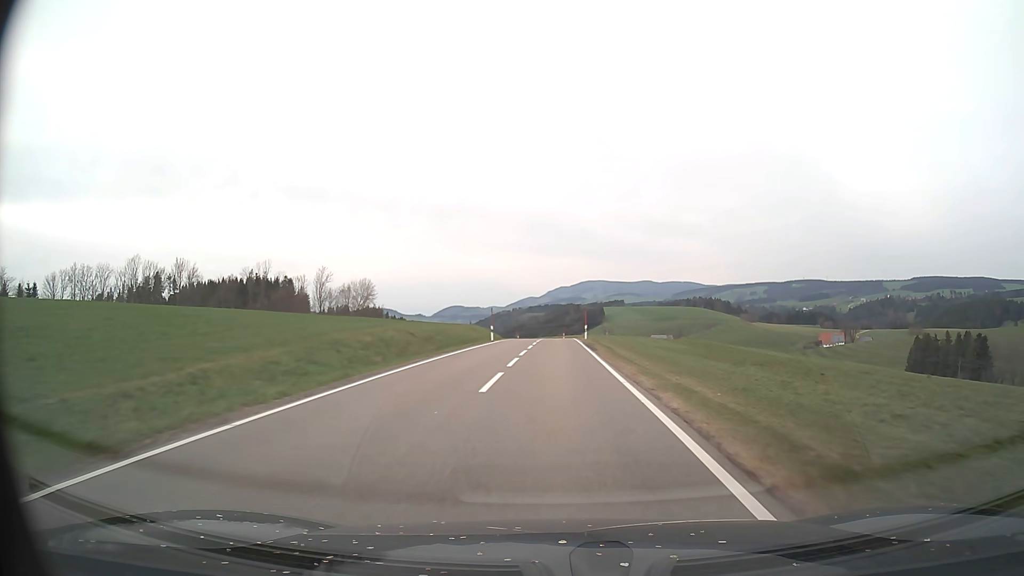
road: tertiary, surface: asphalt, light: Day
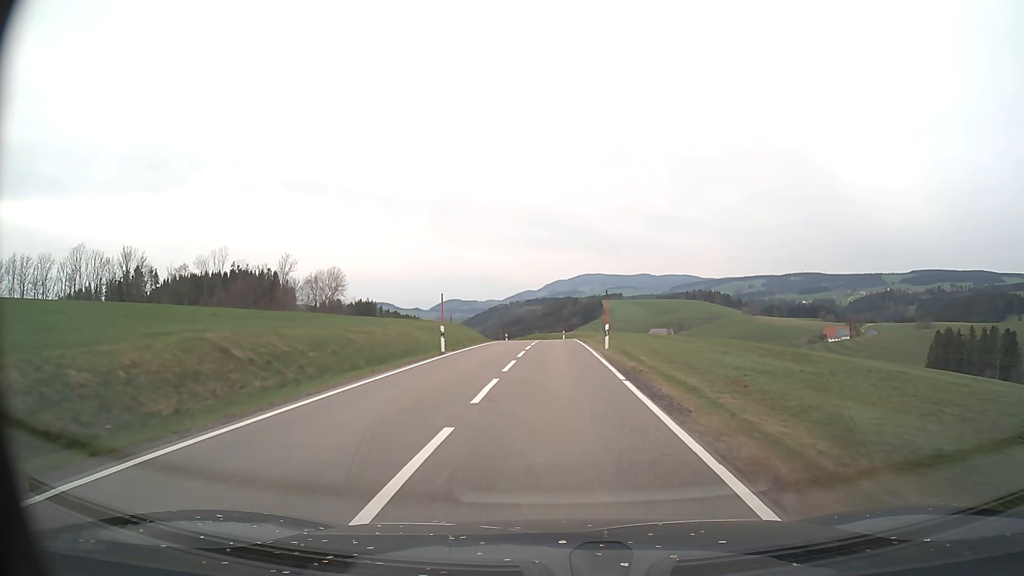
(+0.1, +20.3) m; 0°
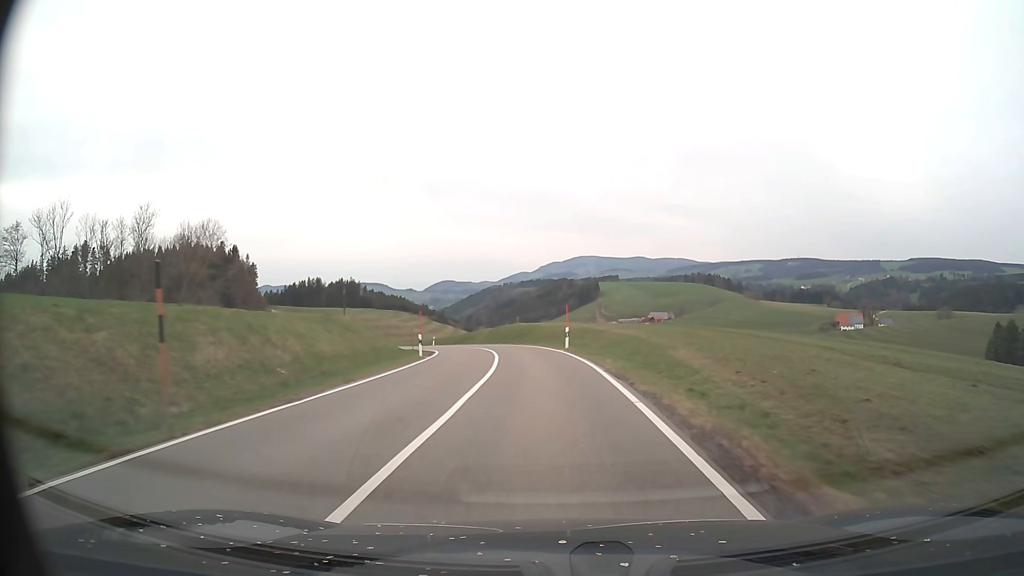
(+0.4, +49.0) m; +1°
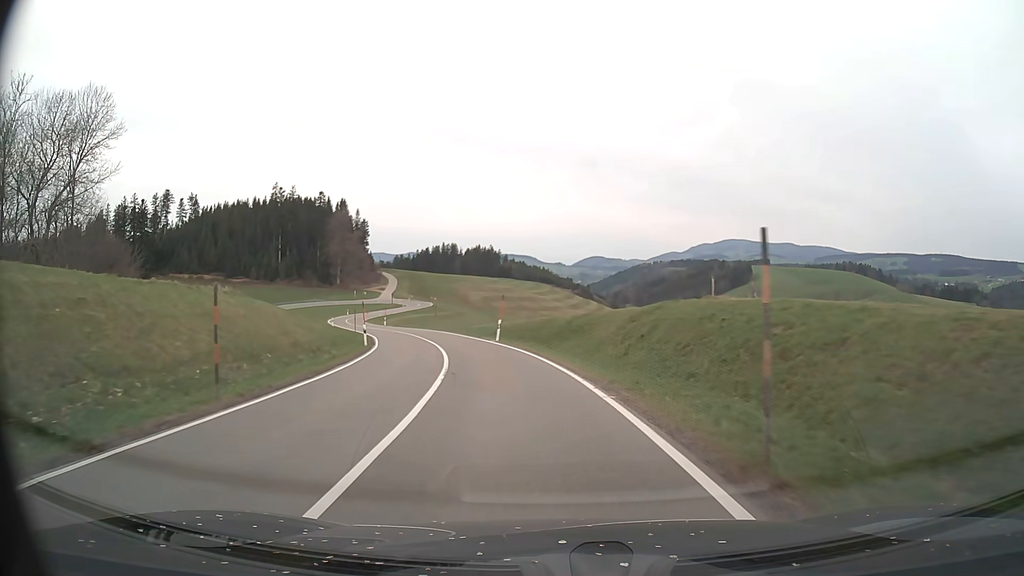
(-3.8, +48.1) m; -12°
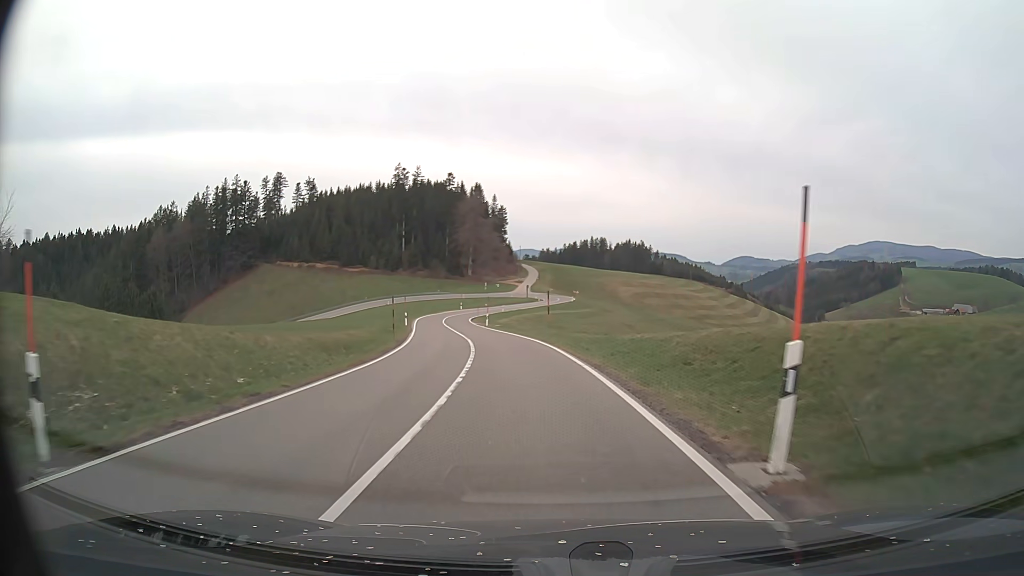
(-3.3, +29.5) m; -13°
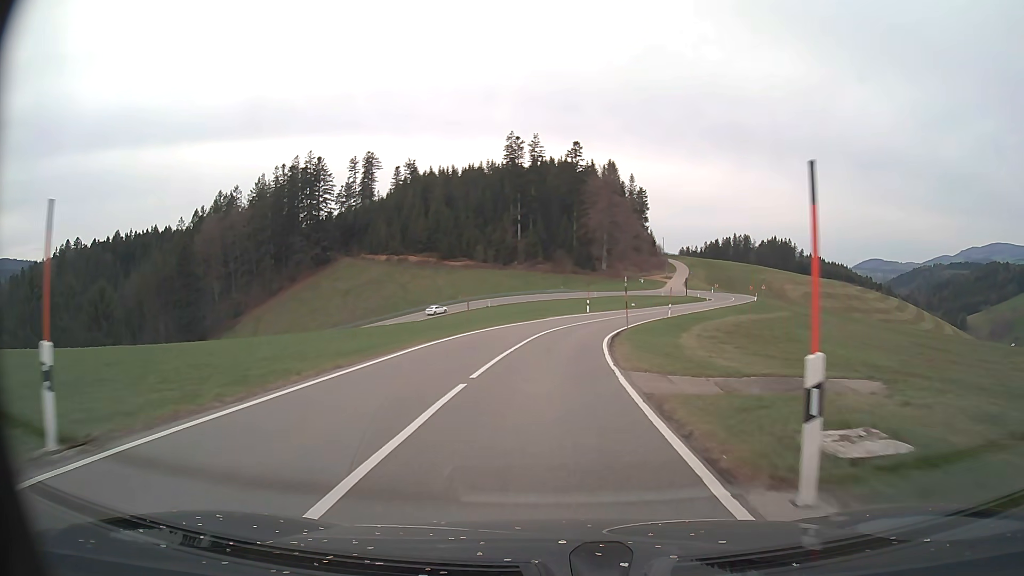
(-6.2, +50.4) m; -12°
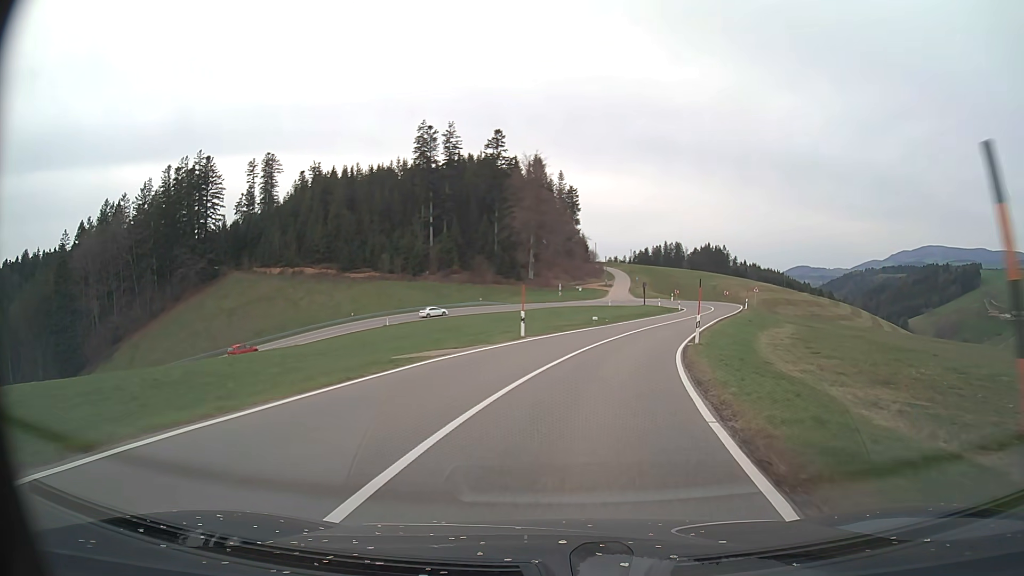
(+0.7, +28.3) m; +6°
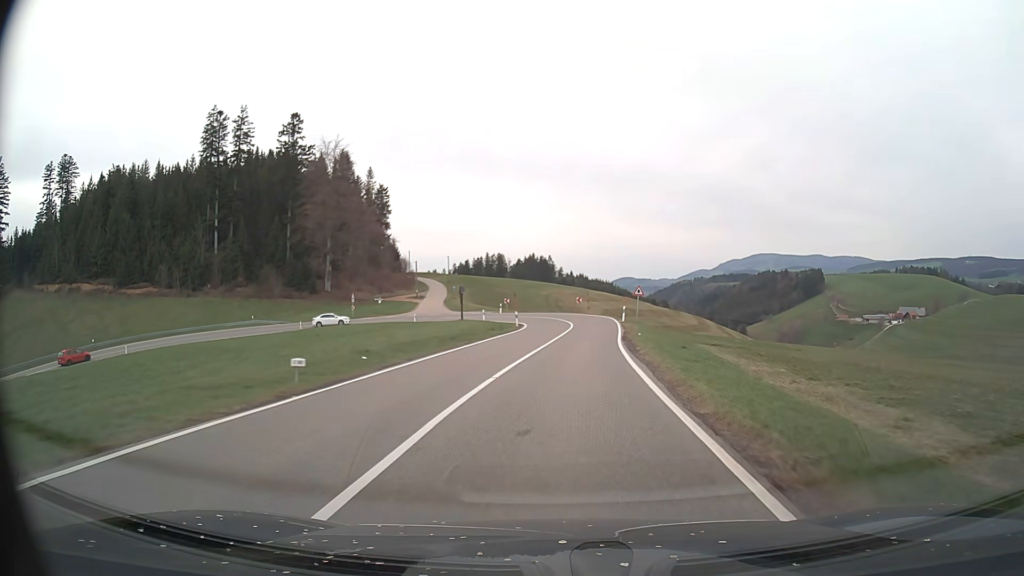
(+3.8, +27.4) m; +16°
(0, +10) (+1, +20) (+2, +30) (+3, +40) (+3, +50) (+2, +60) (-2, +69) (-9, +76) (-18, +81) (-28, +81) m
